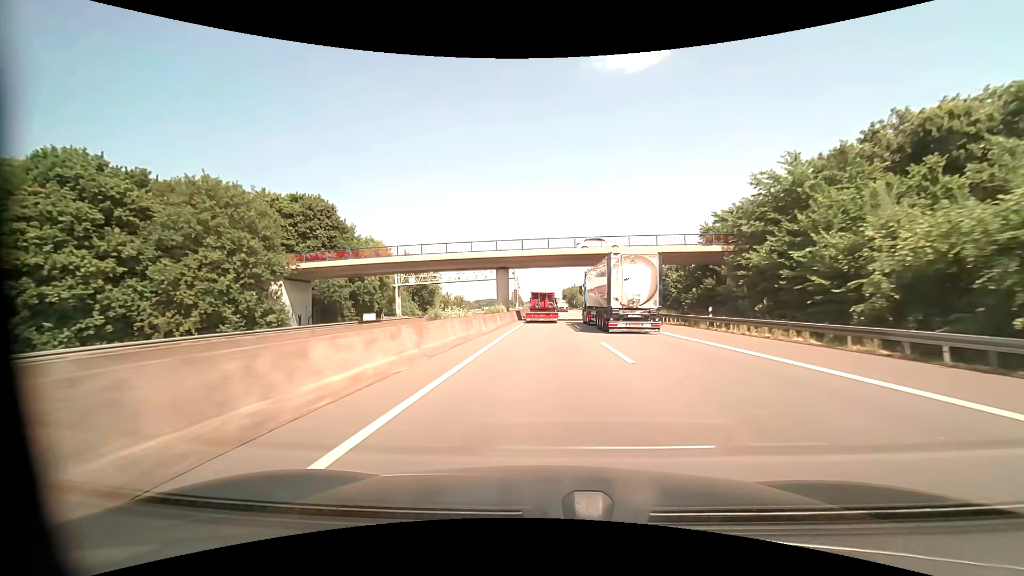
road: motorway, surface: asphalt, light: Day
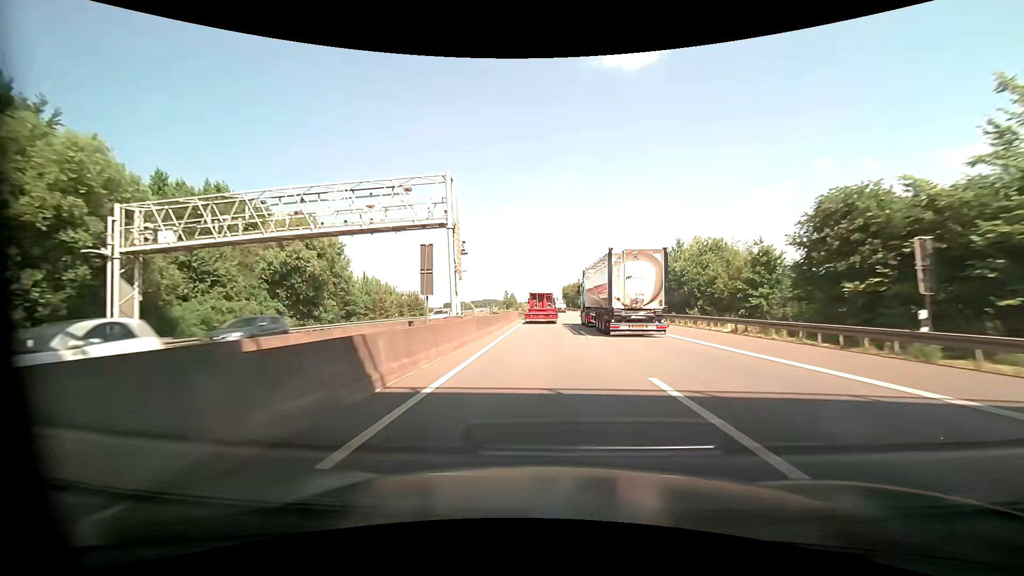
(+0.1, +45.2) m; 0°
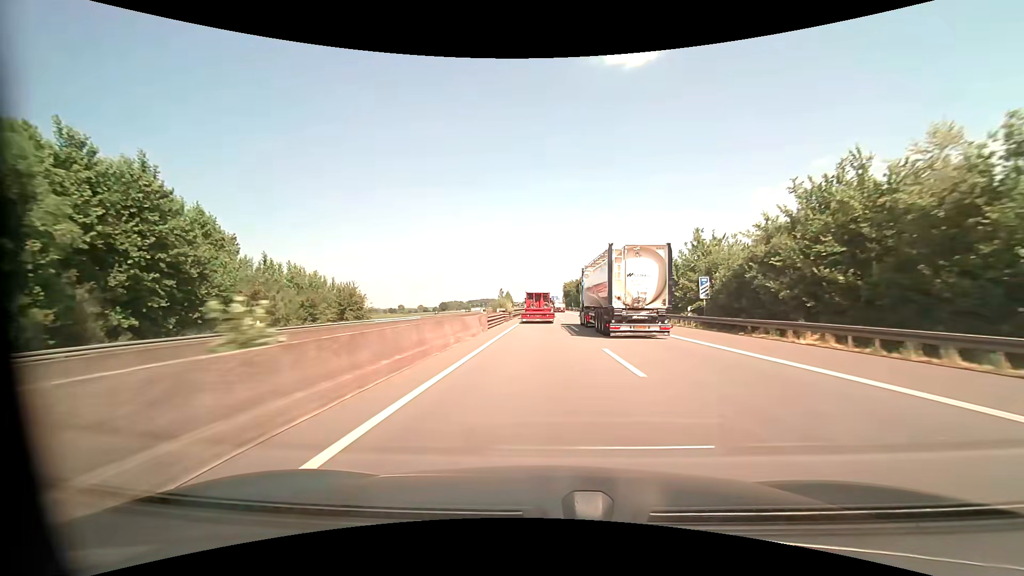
(+0.1, +30.2) m; 0°
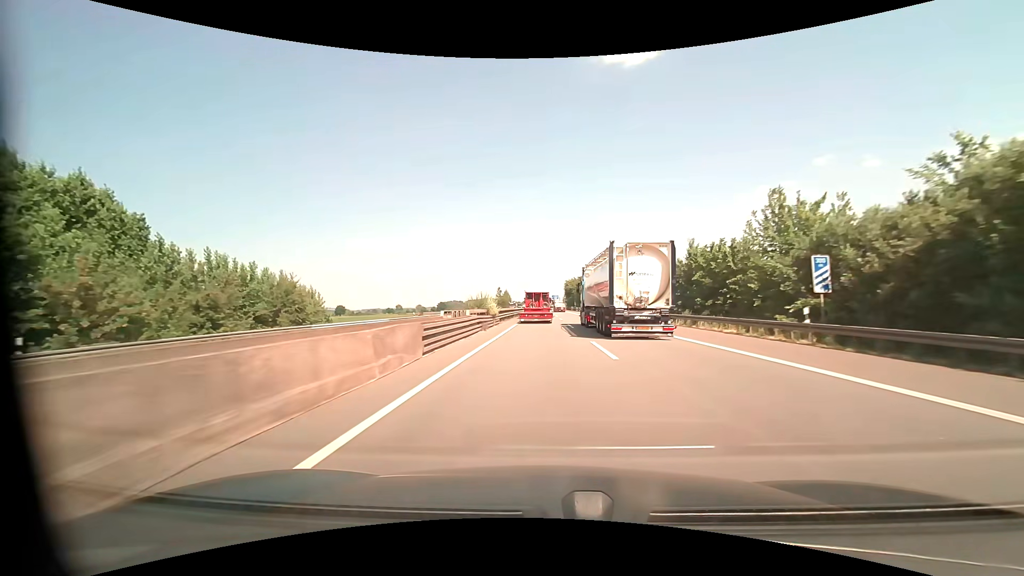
(0.0, +15.1) m; 0°
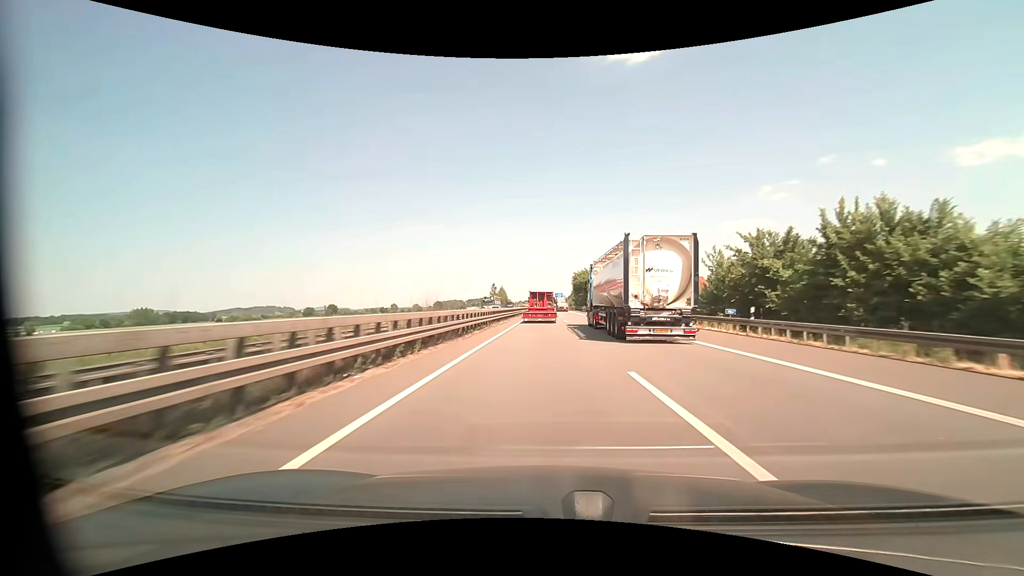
(0.0, +45.2) m; 0°
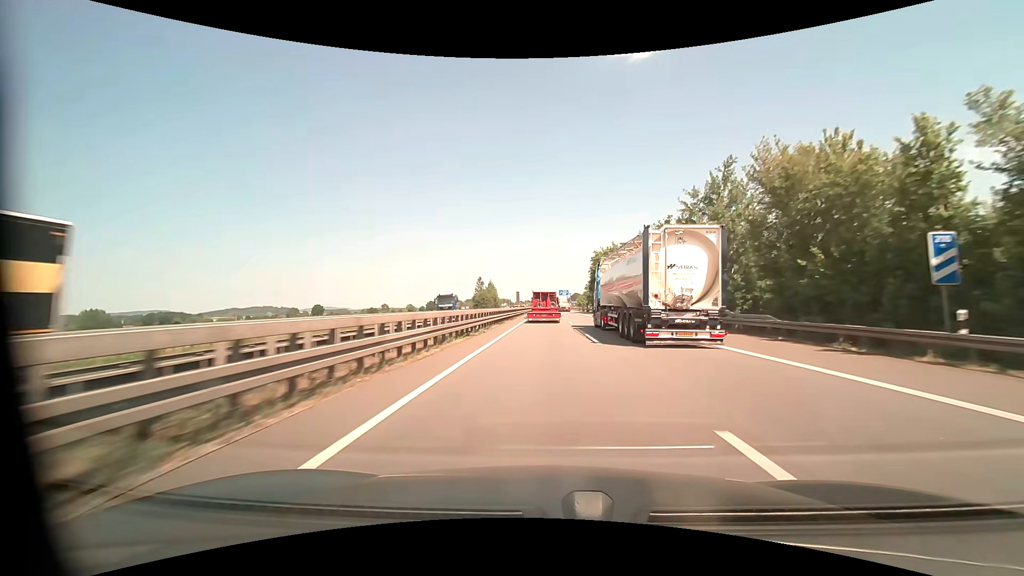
(-0.1, +59.2) m; 0°
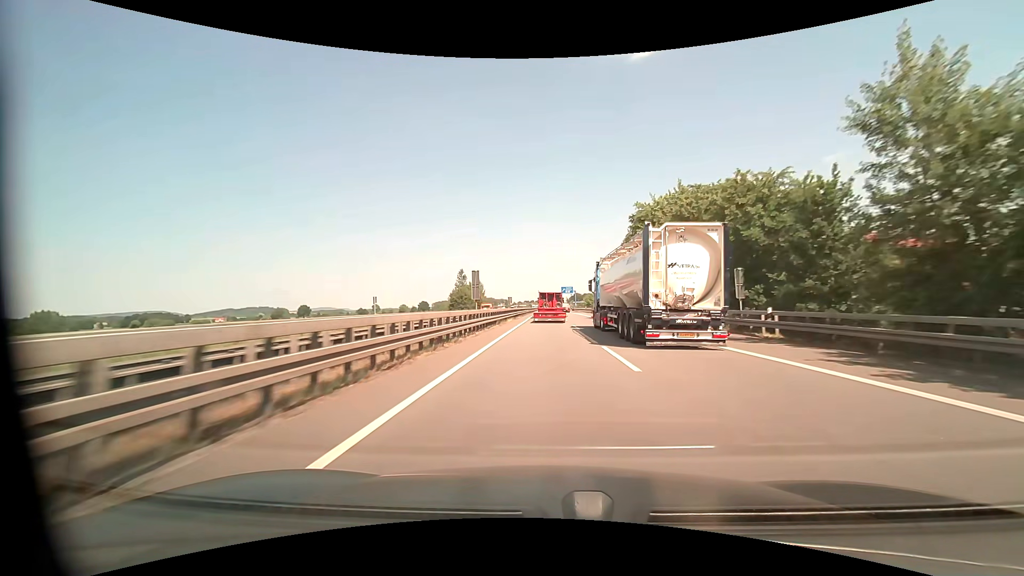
(0.0, +43.5) m; 0°
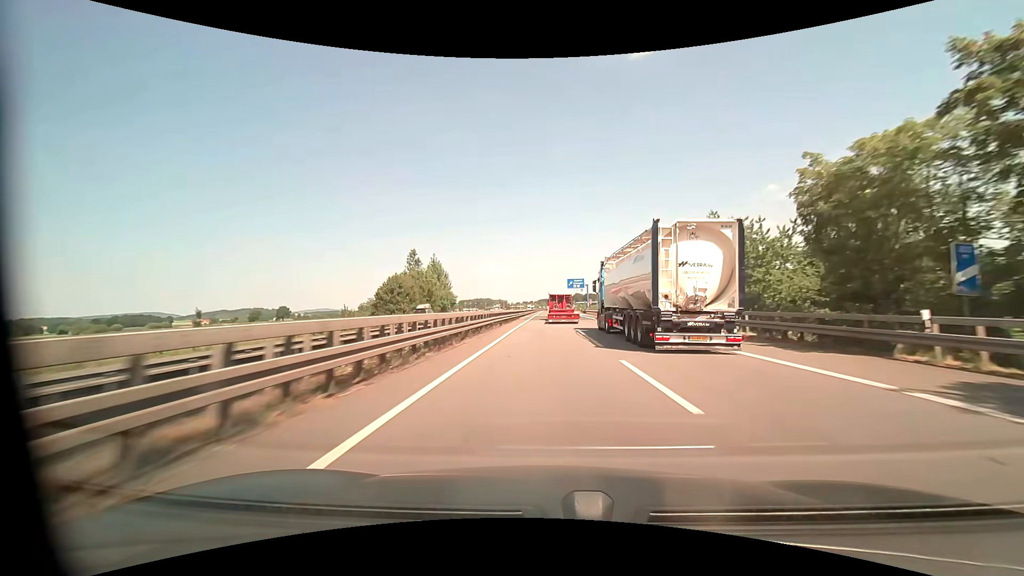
(+0.2, +58.6) m; 0°
(0, +10) (0, +20) (0, +30) (0, +40) (0, +50) (0, +60) (0, +70) (0, +80) (0, +90) (0, +100) m
